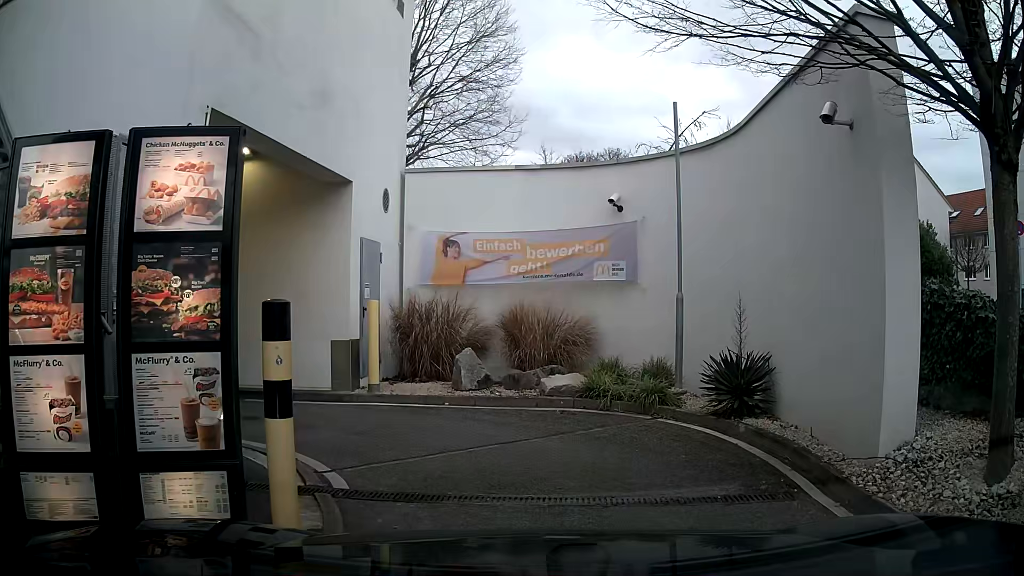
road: residential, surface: asphalt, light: Day
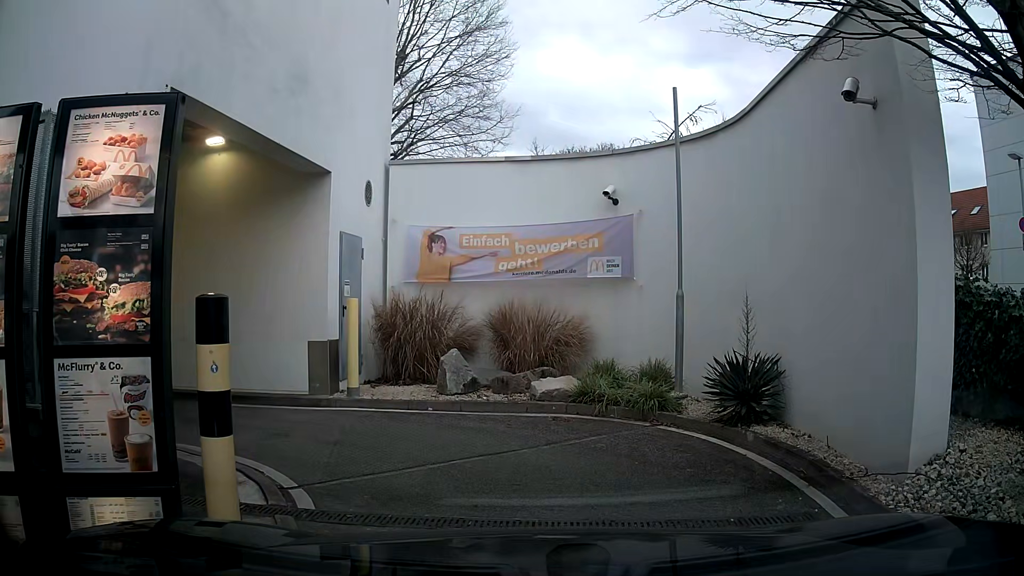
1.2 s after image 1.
(0.0, +0.6) m; 0°
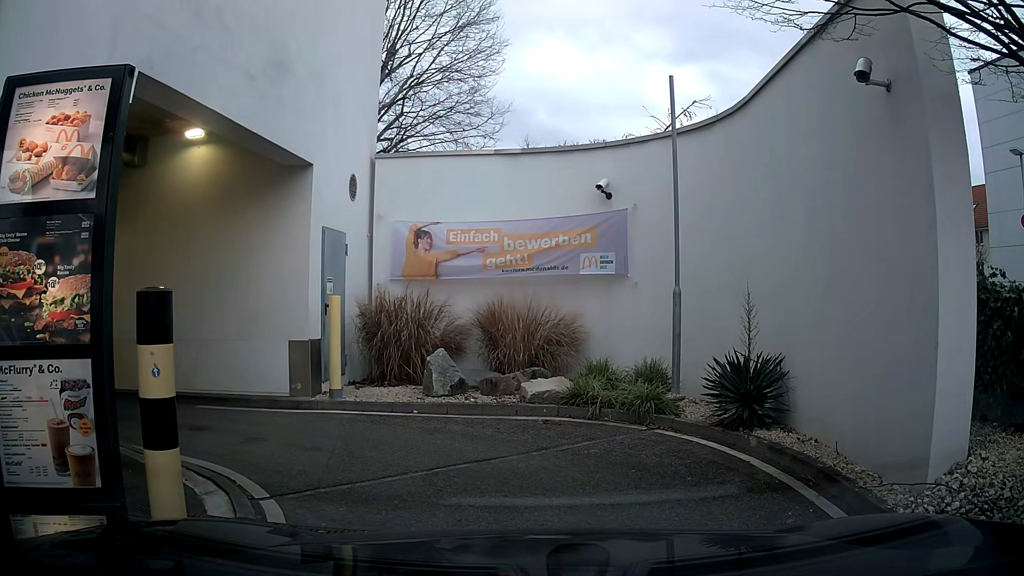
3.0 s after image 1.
(0.0, +0.4) m; 0°
